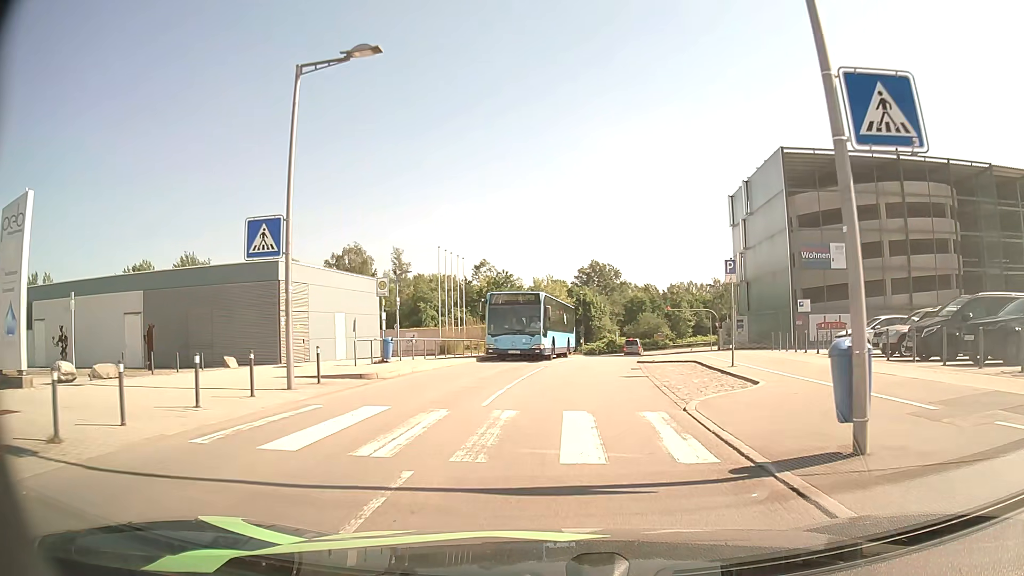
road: residential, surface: asphalt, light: Day
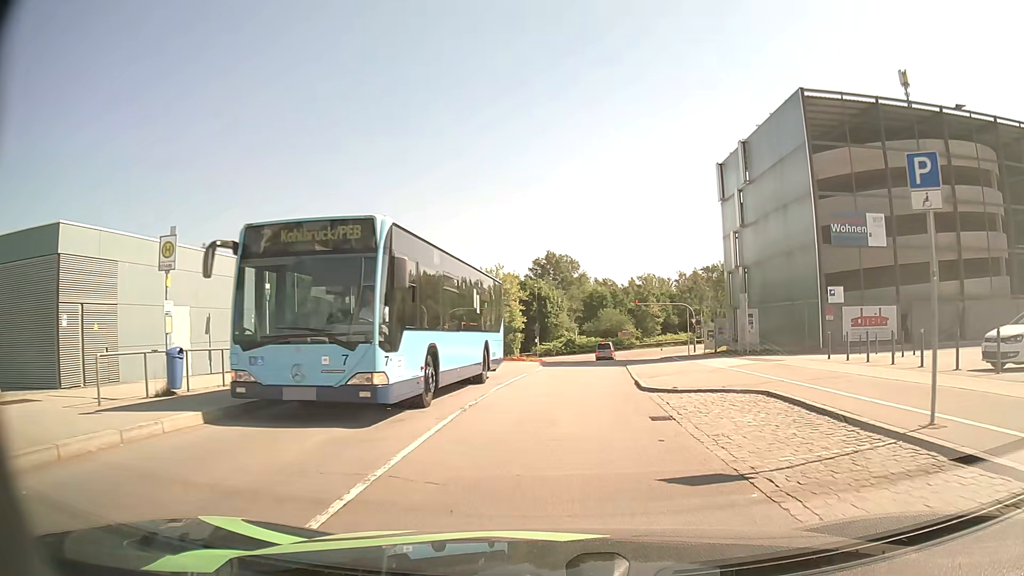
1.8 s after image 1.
(+0.4, +12.4) m; +4°
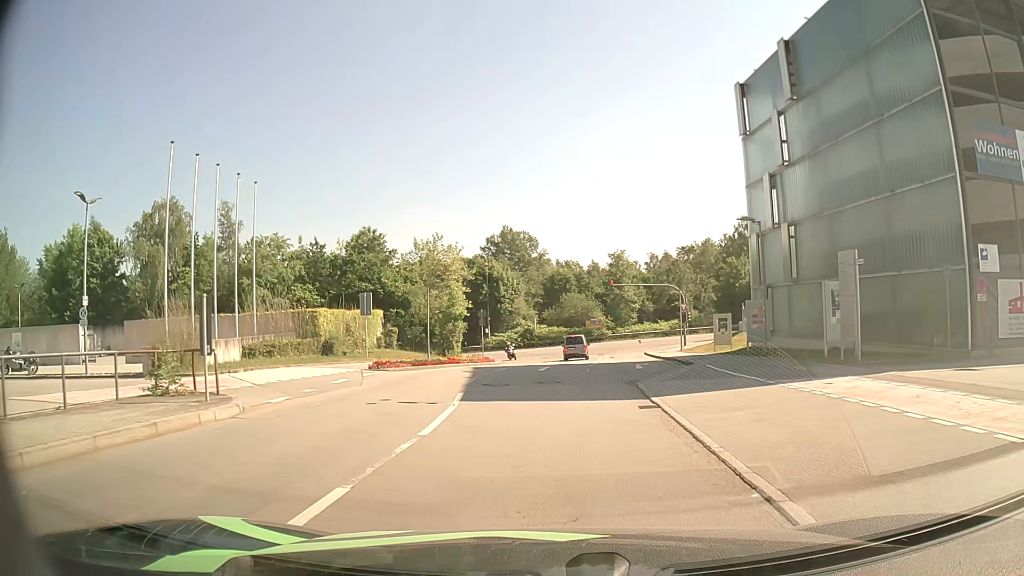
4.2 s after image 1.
(+0.5, +16.6) m; +3°
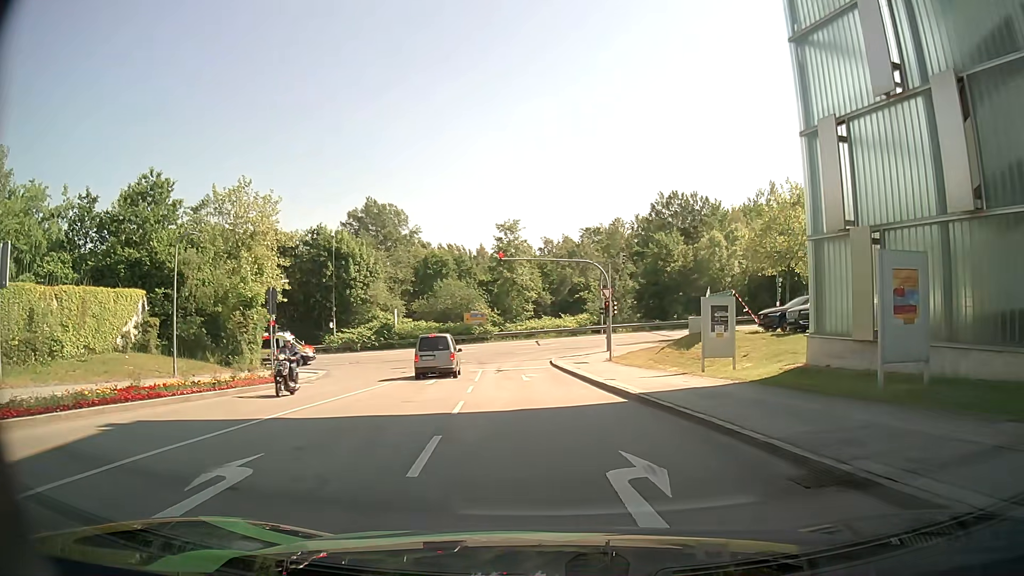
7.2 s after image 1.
(+1.6, +20.7) m; +10°
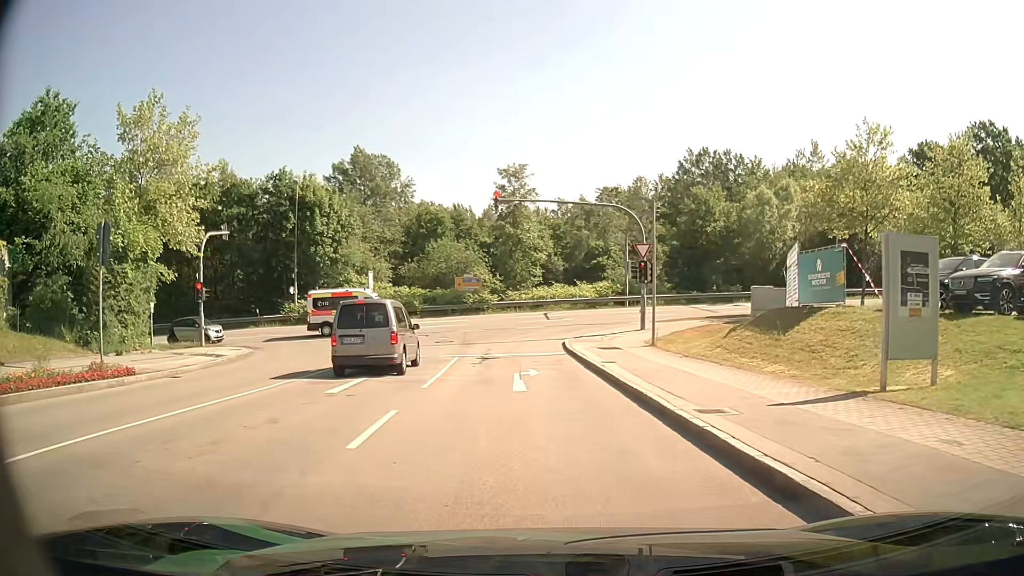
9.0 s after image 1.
(0.0, +11.5) m; -1°
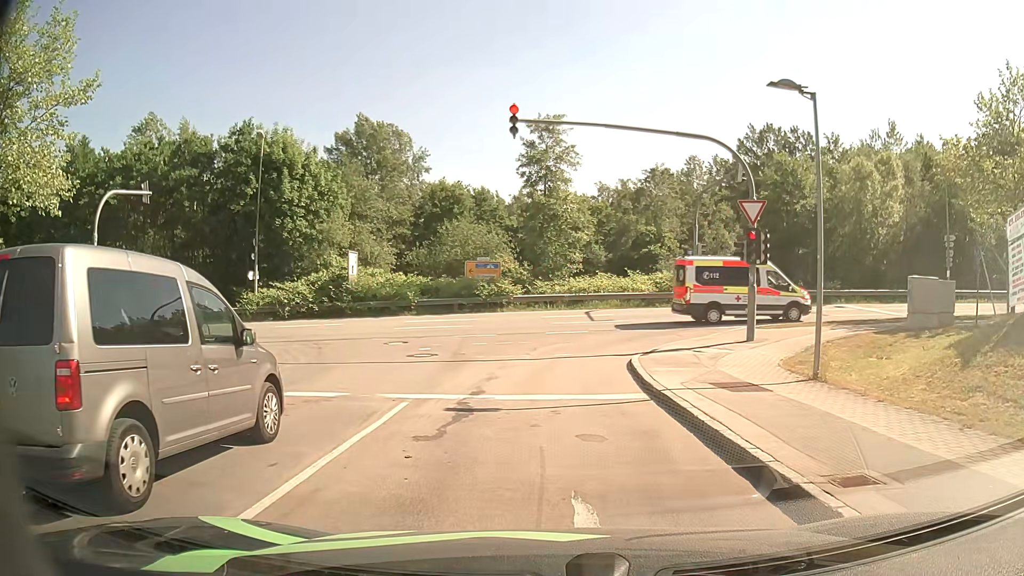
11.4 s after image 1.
(-0.3, +11.8) m; -4°
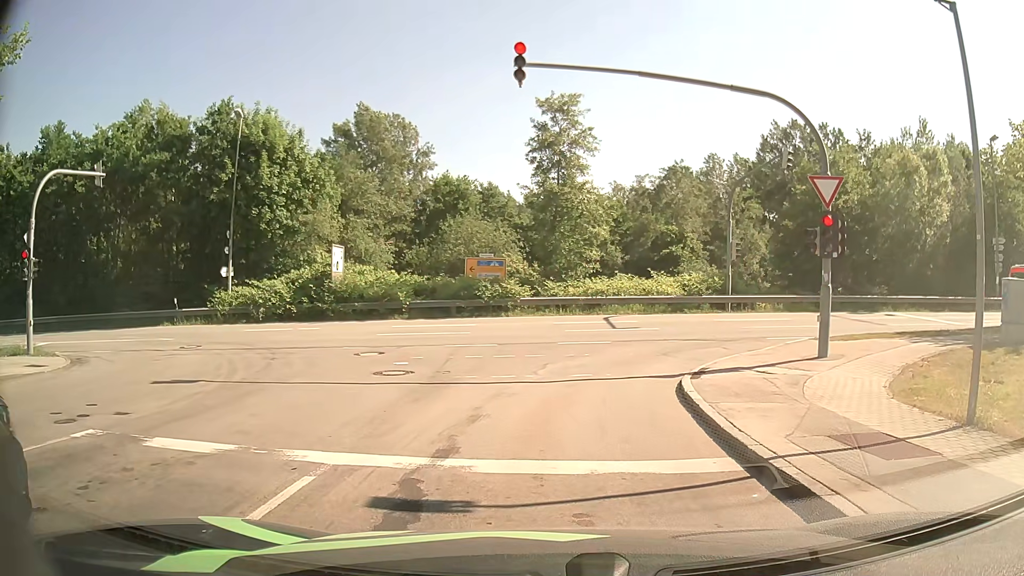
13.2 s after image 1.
(0.0, +4.2) m; 0°
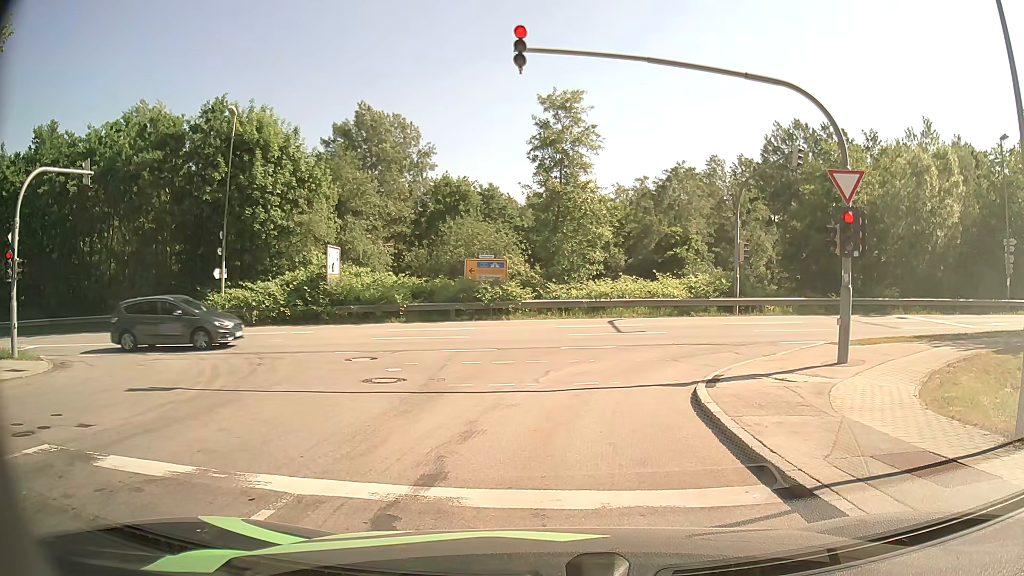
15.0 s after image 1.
(0.0, +0.9) m; 0°
